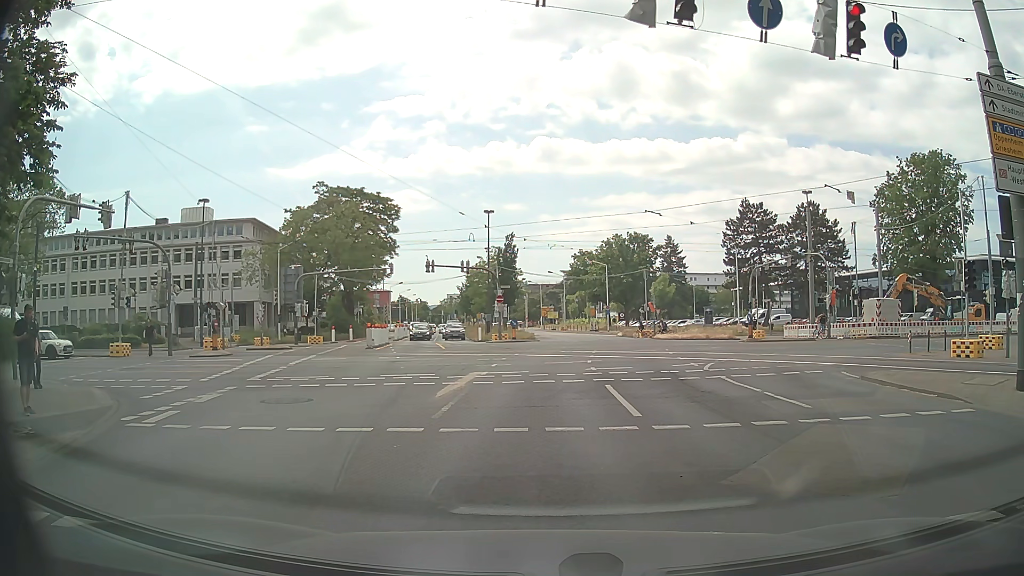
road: secondary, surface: asphalt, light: Day
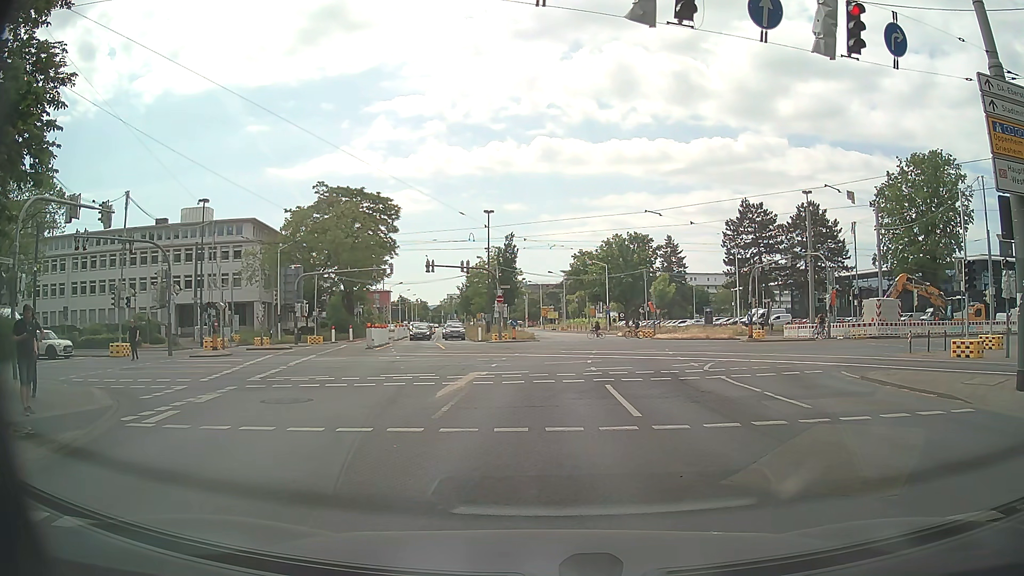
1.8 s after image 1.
(0.0, 0.0) m; 0°
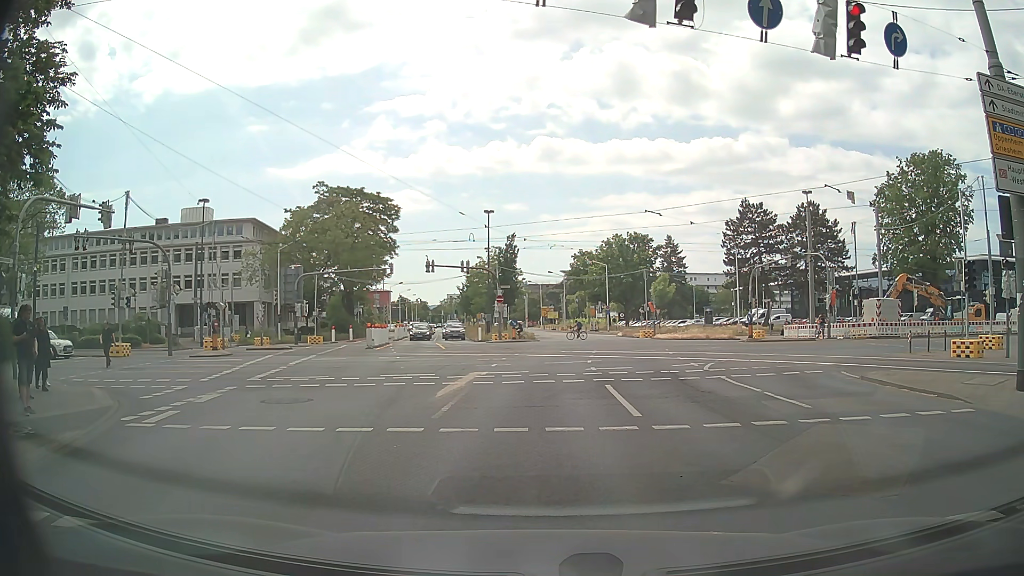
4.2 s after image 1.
(0.0, 0.0) m; 0°
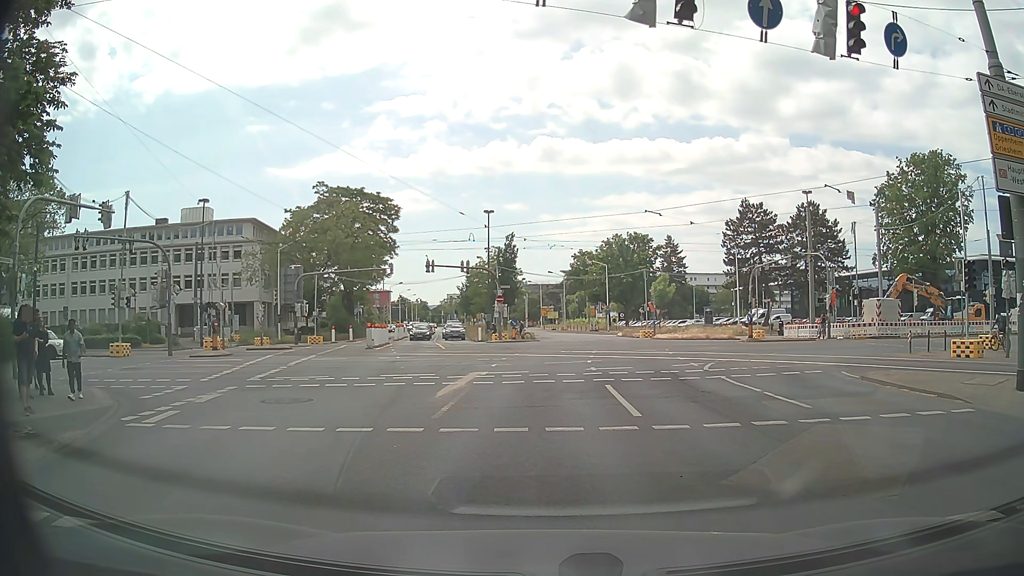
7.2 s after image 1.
(0.0, 0.0) m; 0°
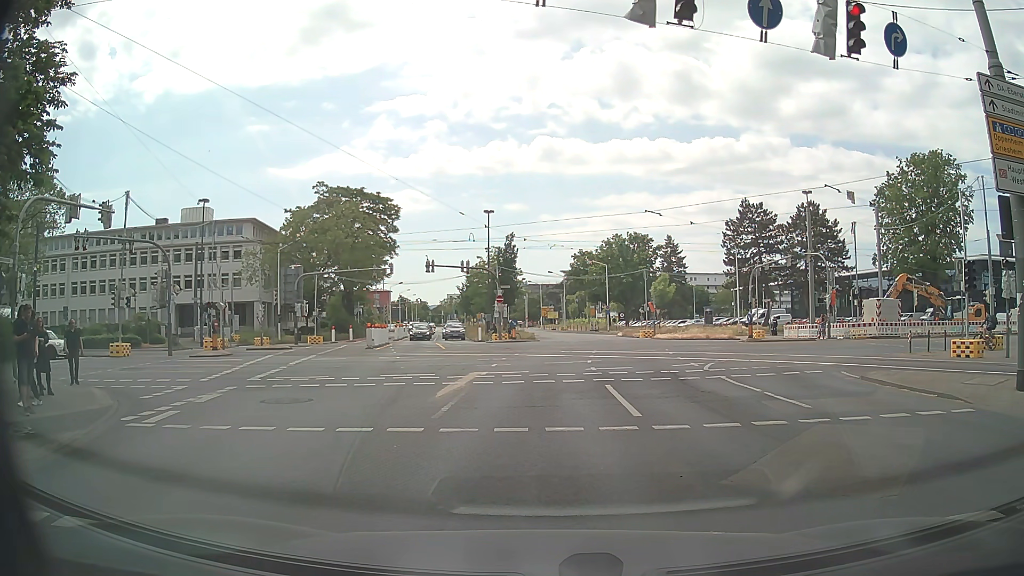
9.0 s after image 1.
(0.0, 0.0) m; 0°
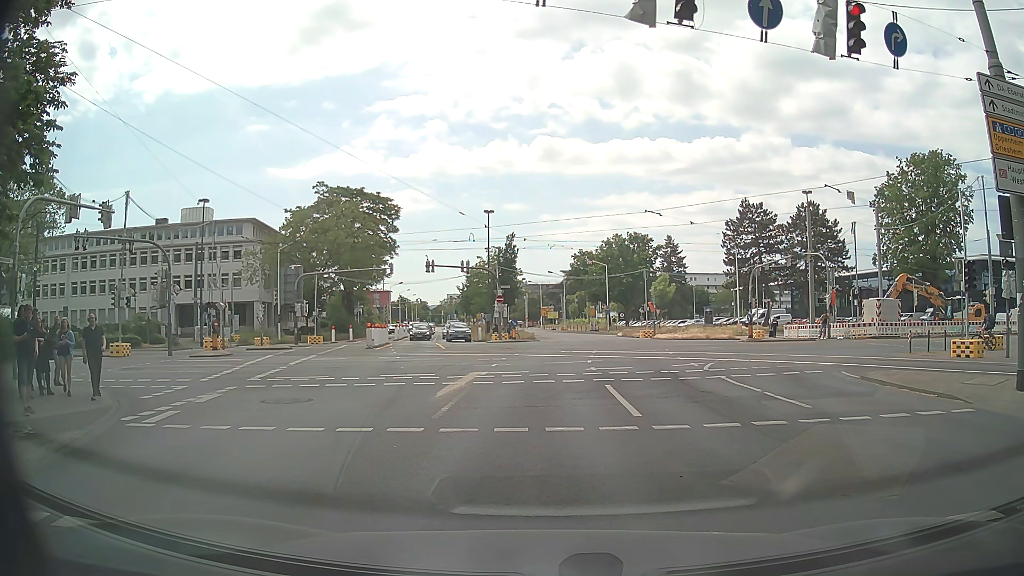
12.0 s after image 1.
(0.0, 0.0) m; 0°
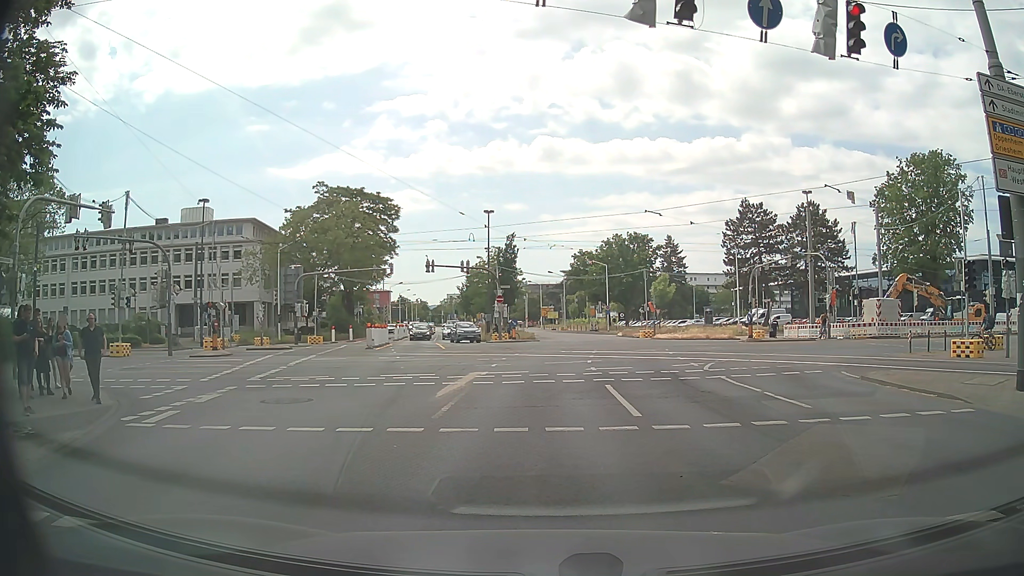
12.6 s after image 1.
(0.0, 0.0) m; 0°
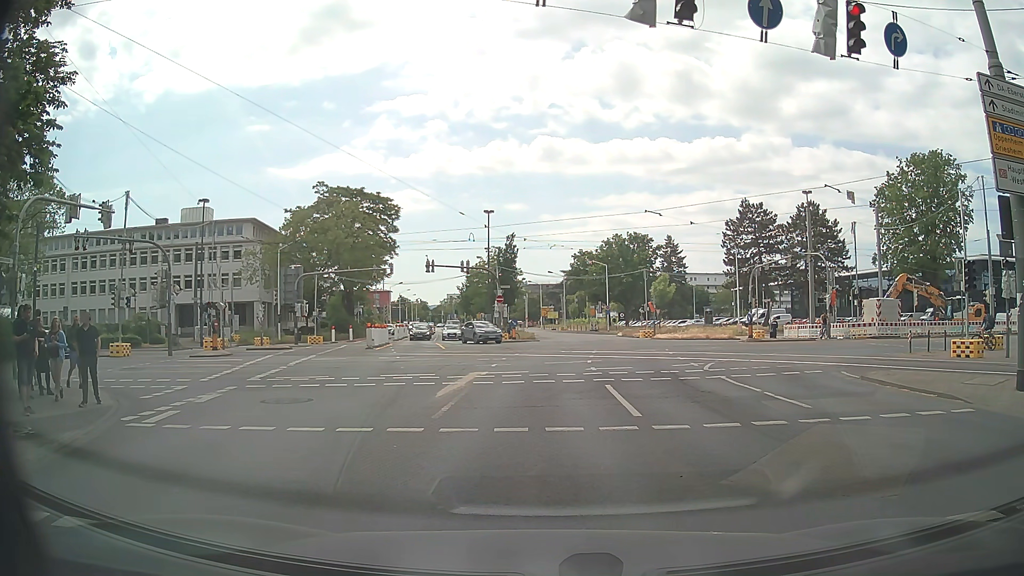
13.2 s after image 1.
(0.0, 0.0) m; 0°
(0, +10) (0, +20) (+1, +30) (+2, +40) (+2, +50) (+2, +60) (+1, +70) (-1, +80) (-2, +90) (-3, +100) m
